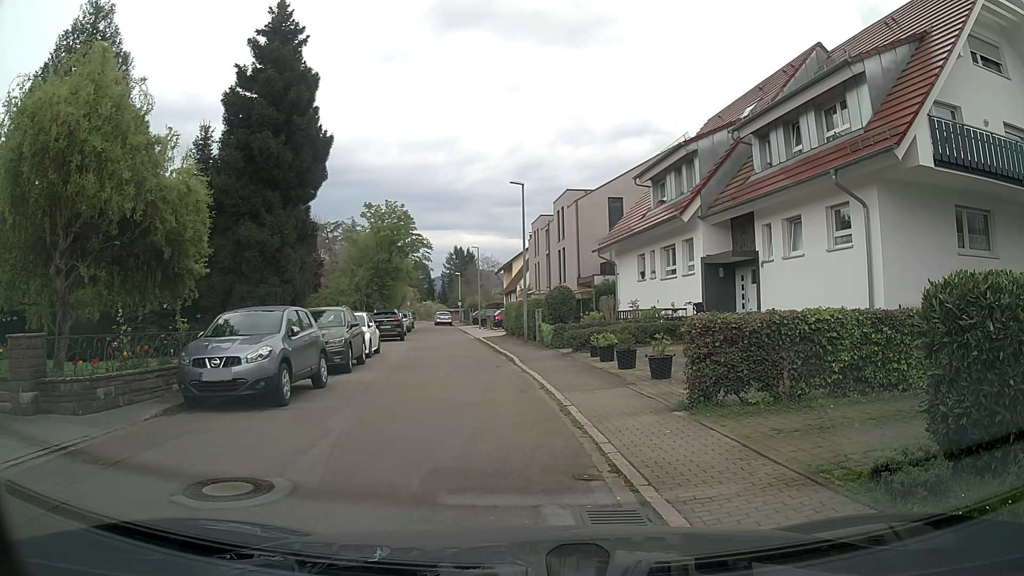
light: Day
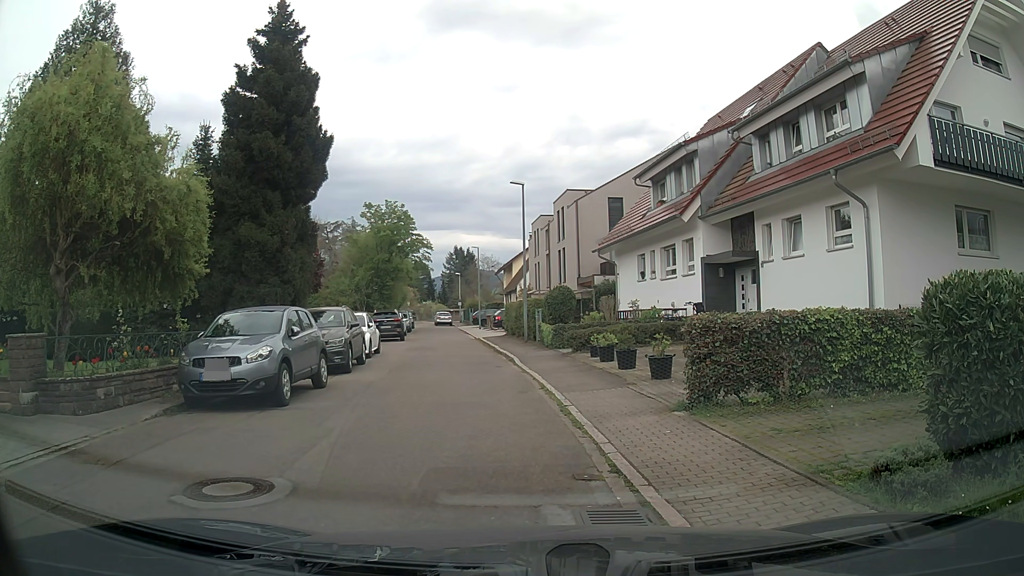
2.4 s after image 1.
(0.0, 0.0) m; 0°
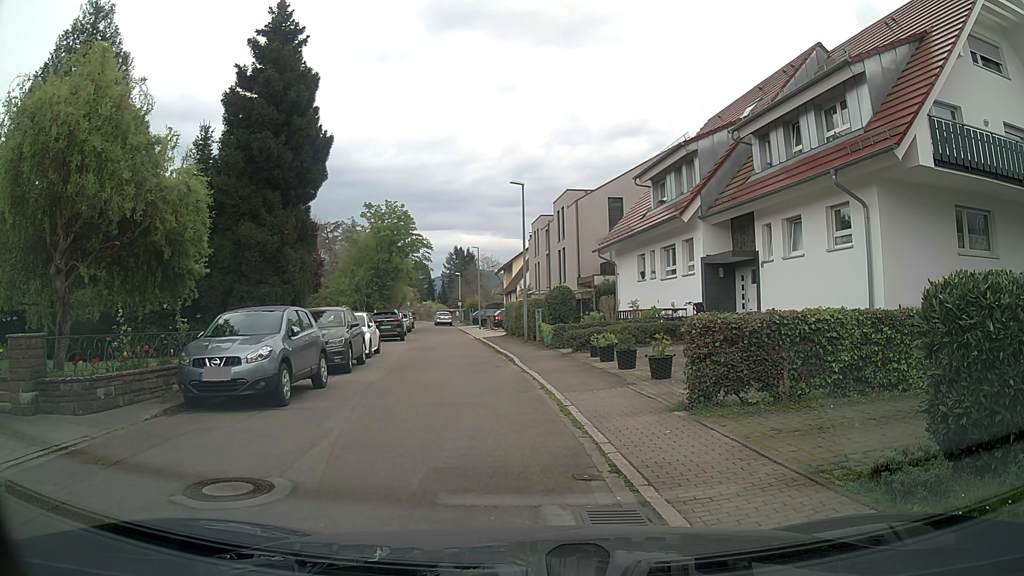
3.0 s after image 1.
(0.0, 0.0) m; 0°
